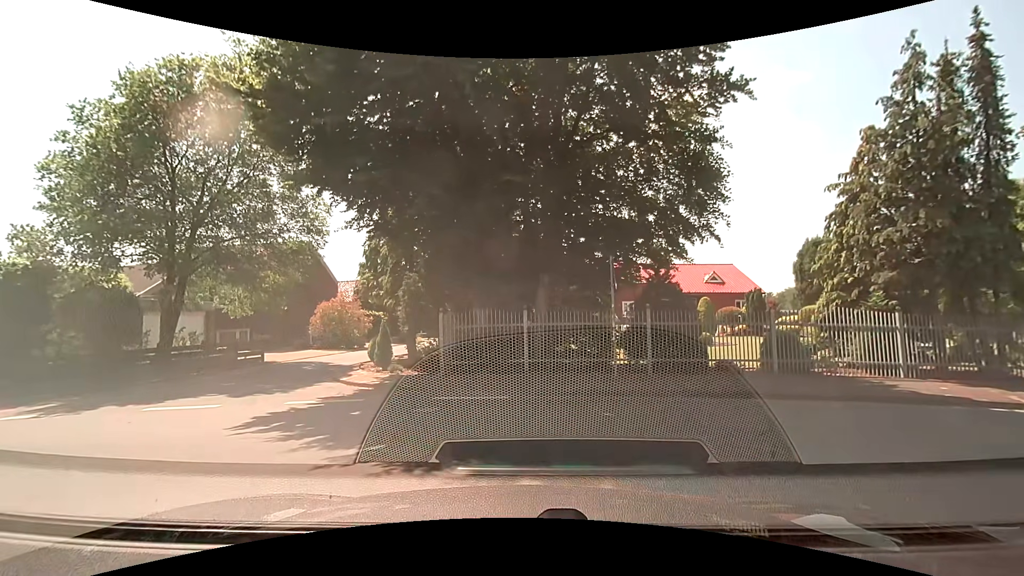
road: residential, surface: paved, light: Day
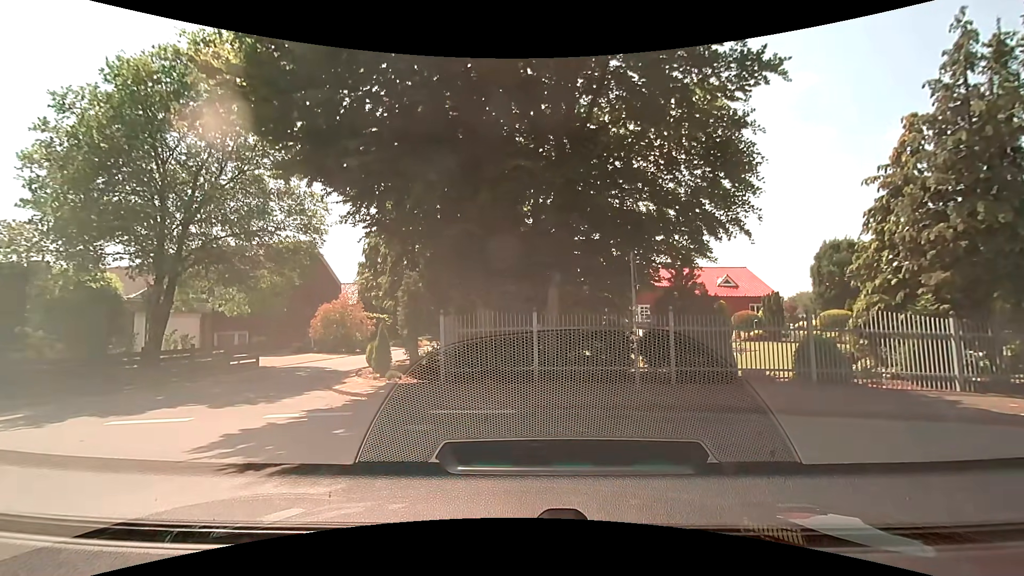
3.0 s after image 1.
(0.0, +1.3) m; 0°
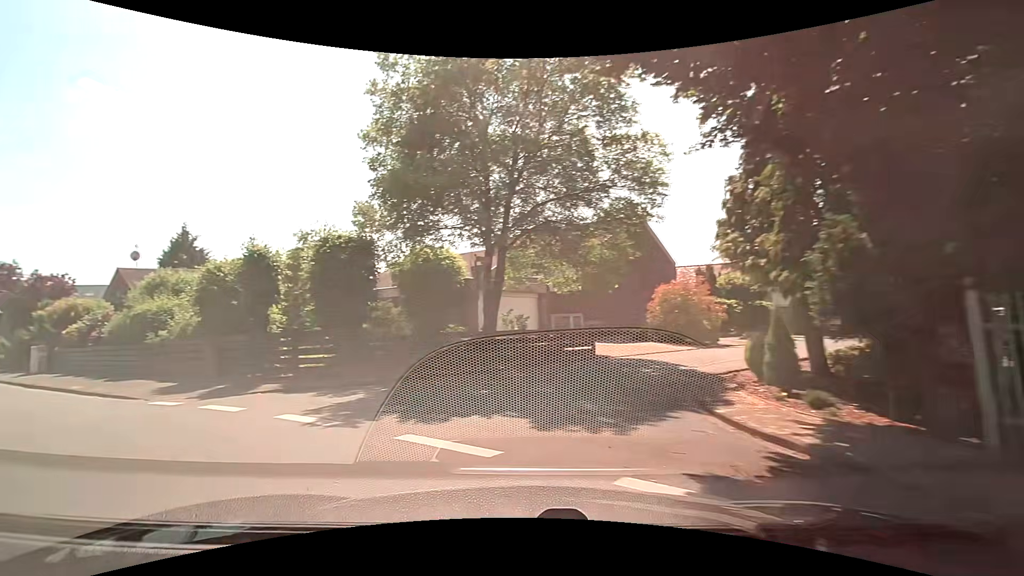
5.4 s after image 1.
(-1.4, +5.6) m; -34°
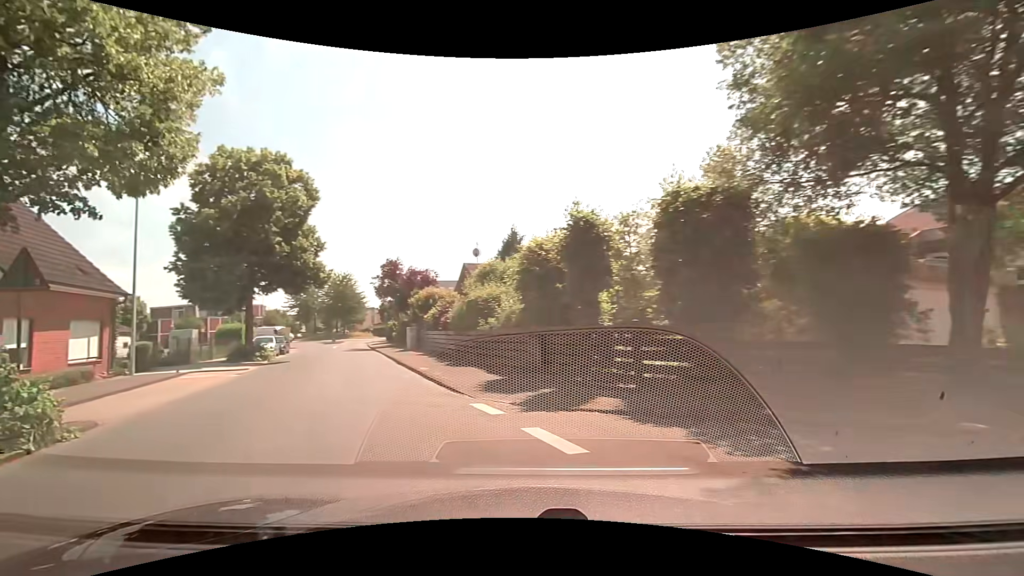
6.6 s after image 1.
(-1.5, +4.6) m; -35°
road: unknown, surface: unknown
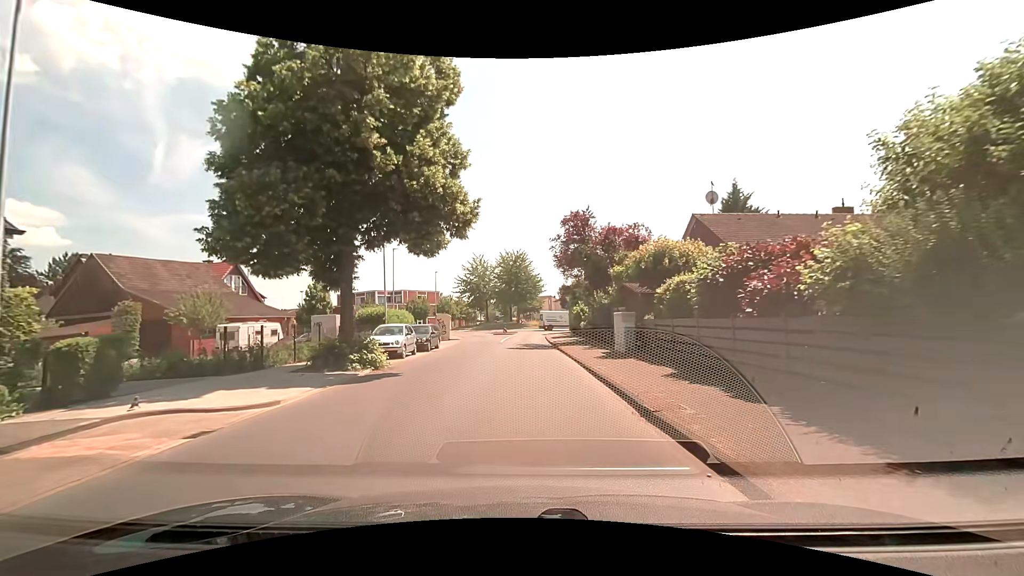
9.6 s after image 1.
(-4.5, +15.9) m; -21°
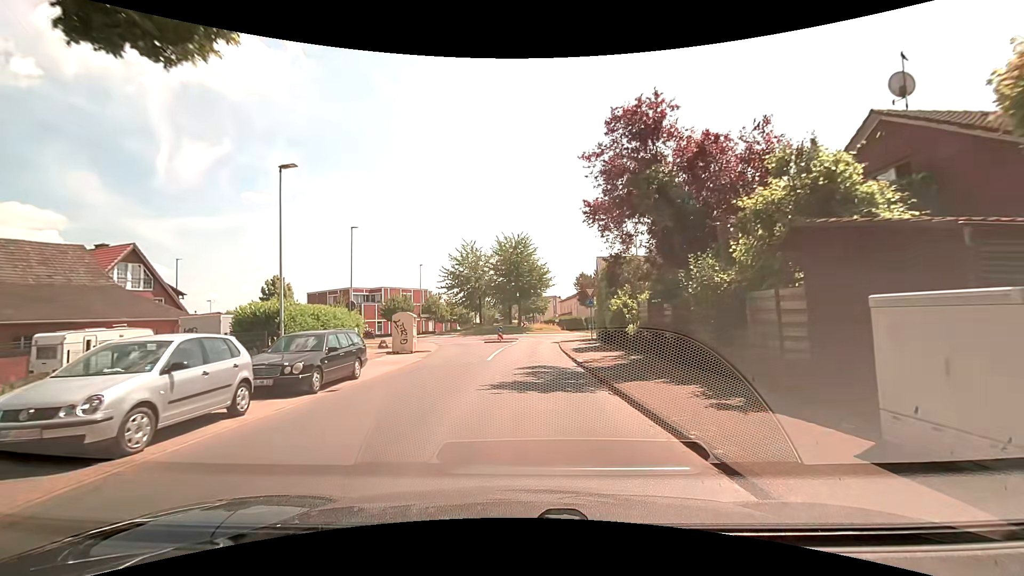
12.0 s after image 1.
(+0.1, +15.0) m; +1°
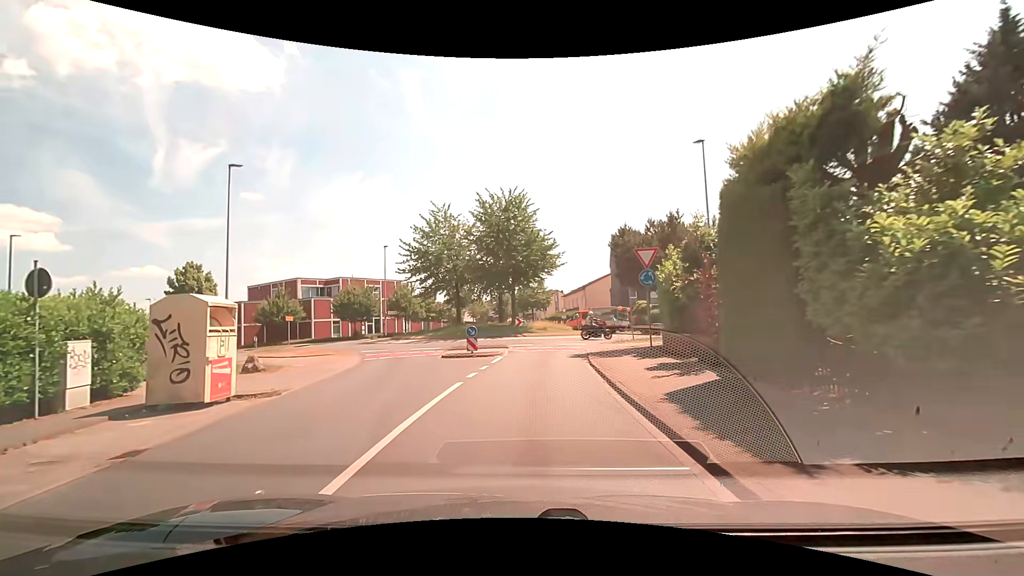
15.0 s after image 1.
(0.0, +17.3) m; -1°
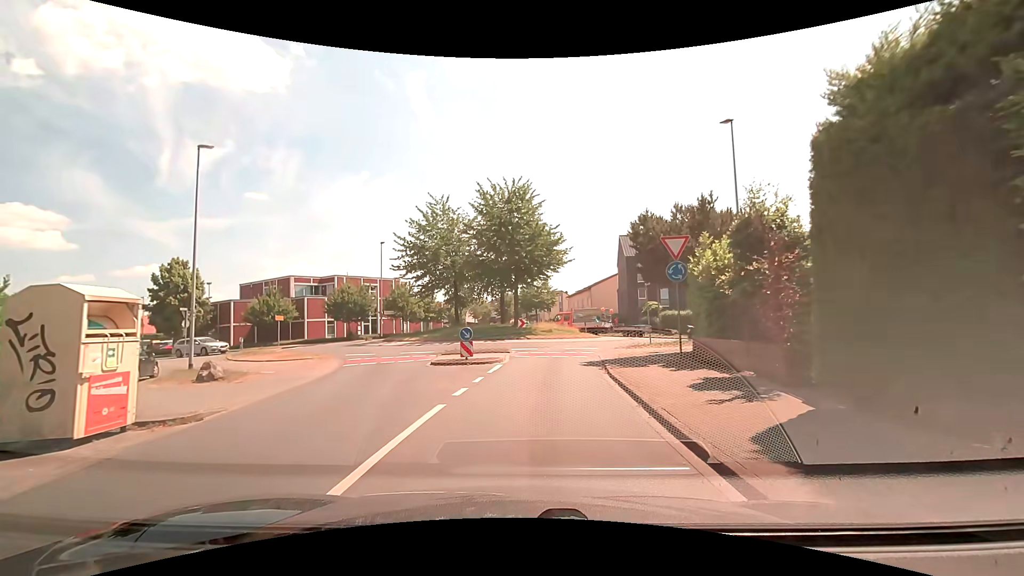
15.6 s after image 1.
(0.0, +2.9) m; 0°
